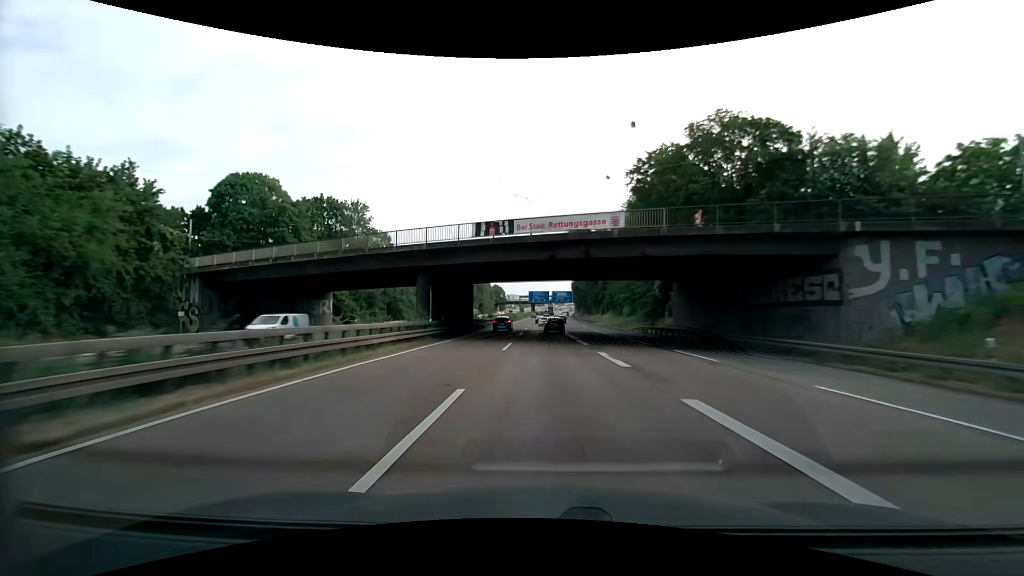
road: motorway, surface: asphalt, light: Day
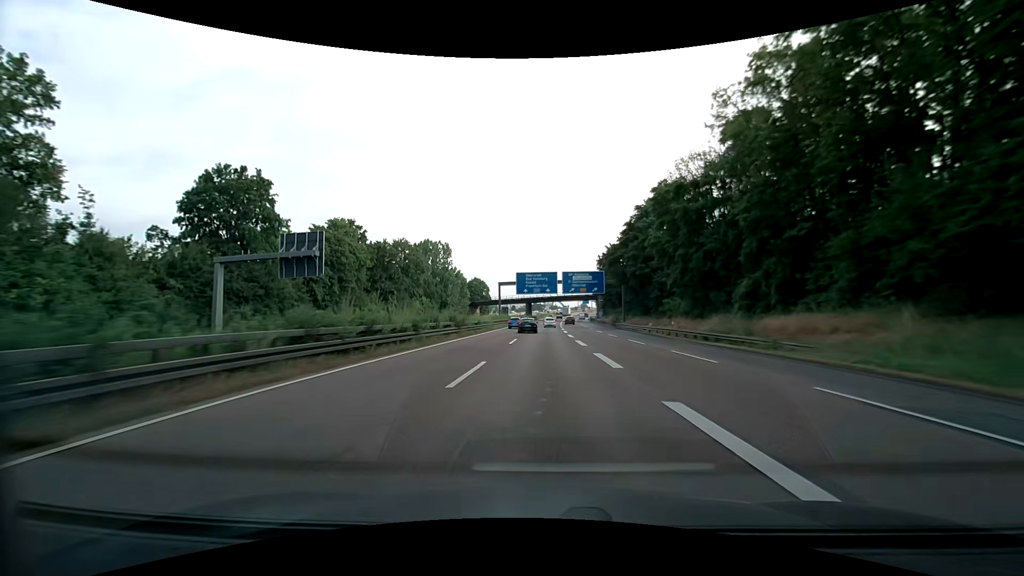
(-0.8, +83.9) m; 0°
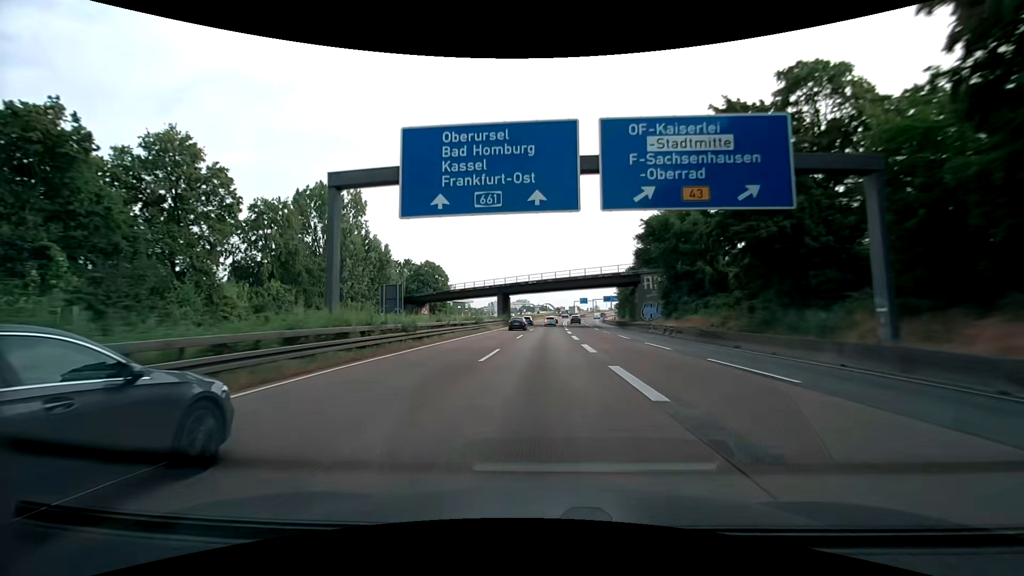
(+0.7, +65.9) m; +1°
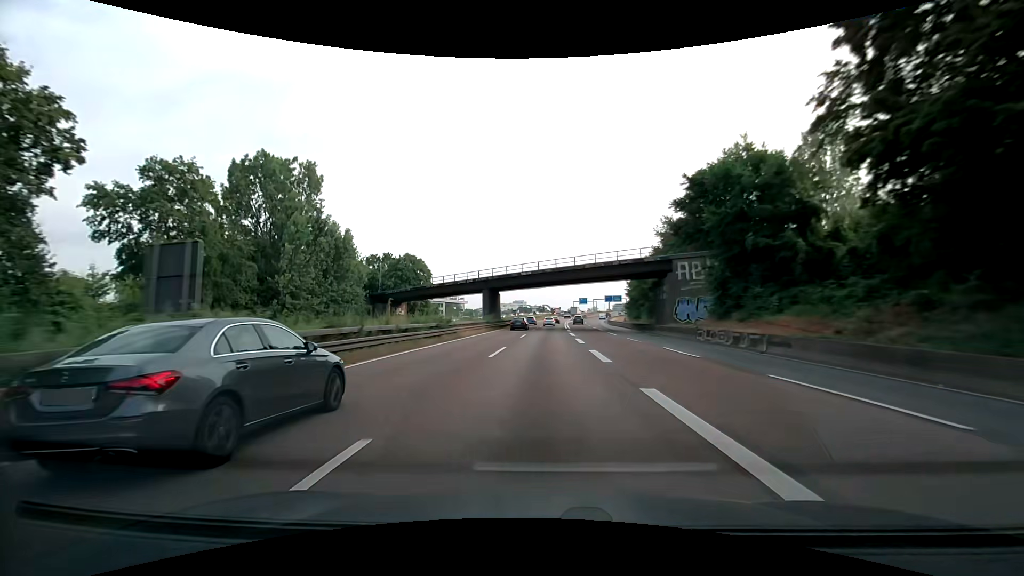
(0.0, +16.3) m; 0°
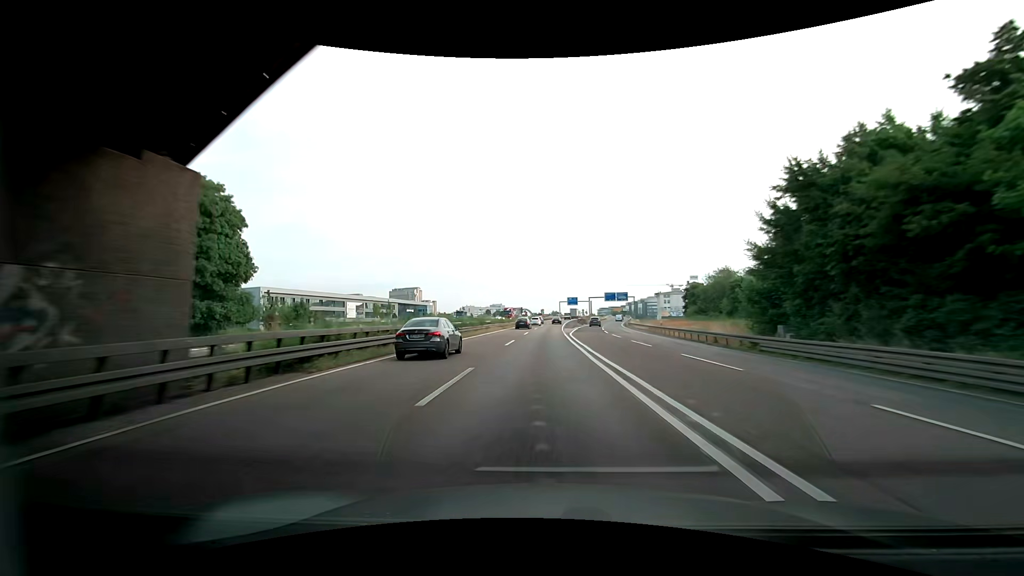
(+0.8, +64.0) m; +2°
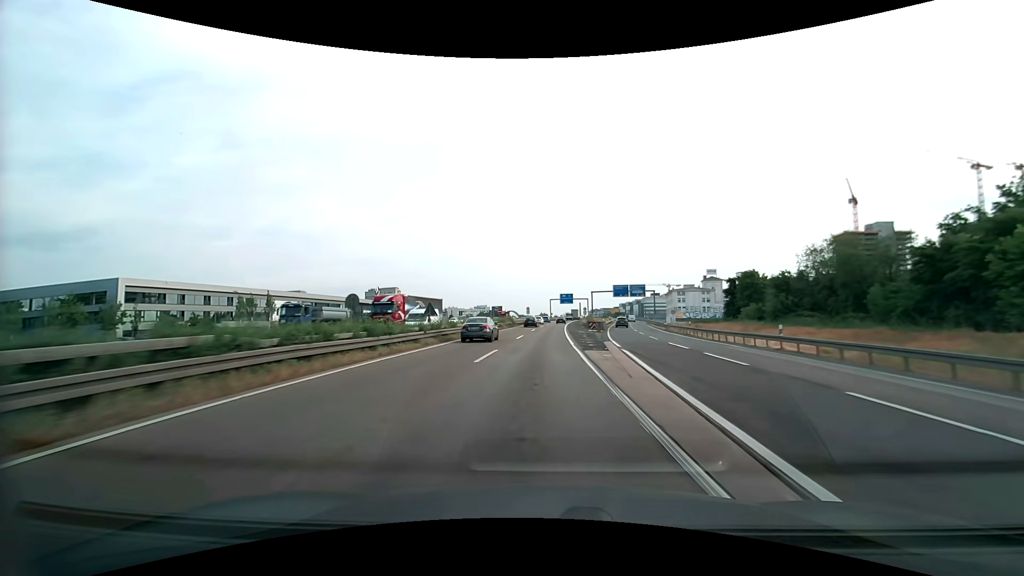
(+0.9, +46.7) m; +2°
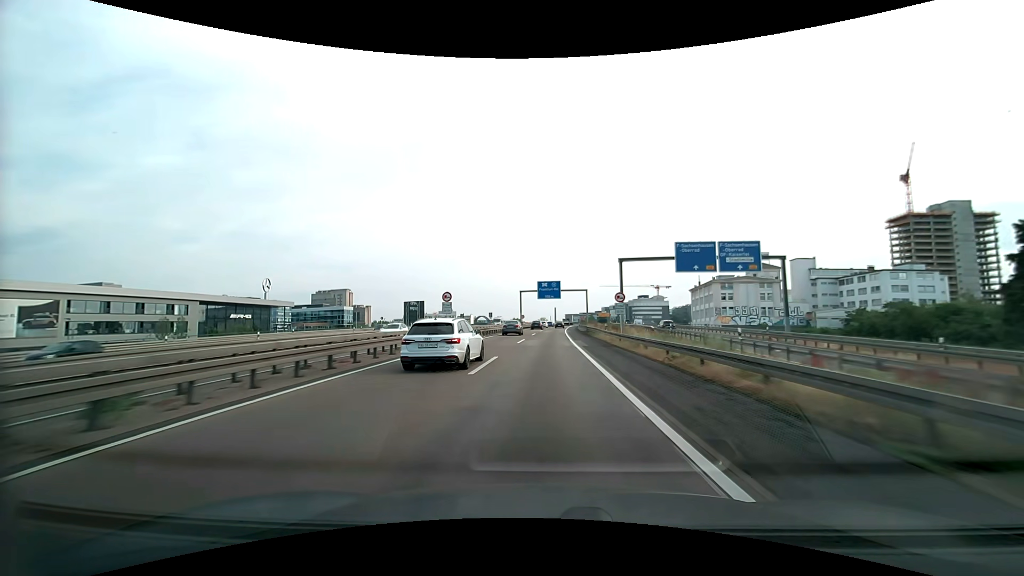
(+1.8, +74.8) m; +3°
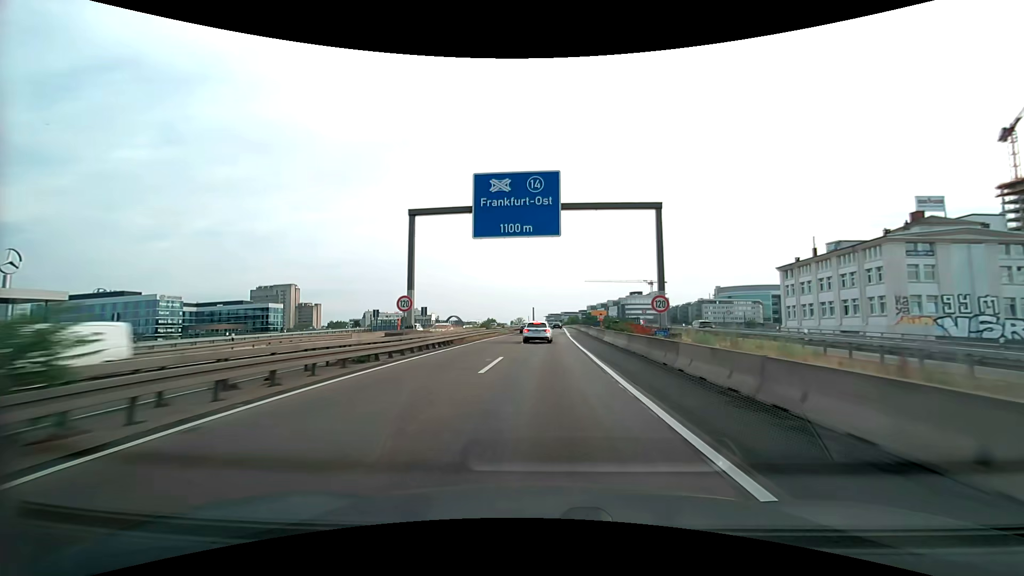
(+1.5, +71.3) m; +2°
(0, +10) (0, +20) (0, +30) (+1, +40) (+1, +50) (+1, +60) (+1, +70) (+2, +80) (+2, +90) (+3, +100) m
